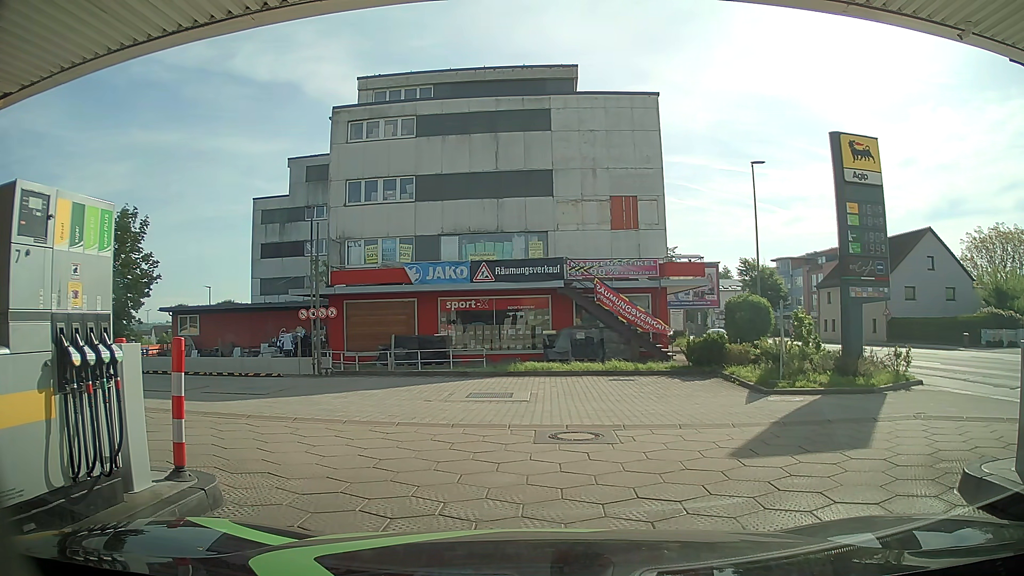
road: service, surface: paving_stones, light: Day
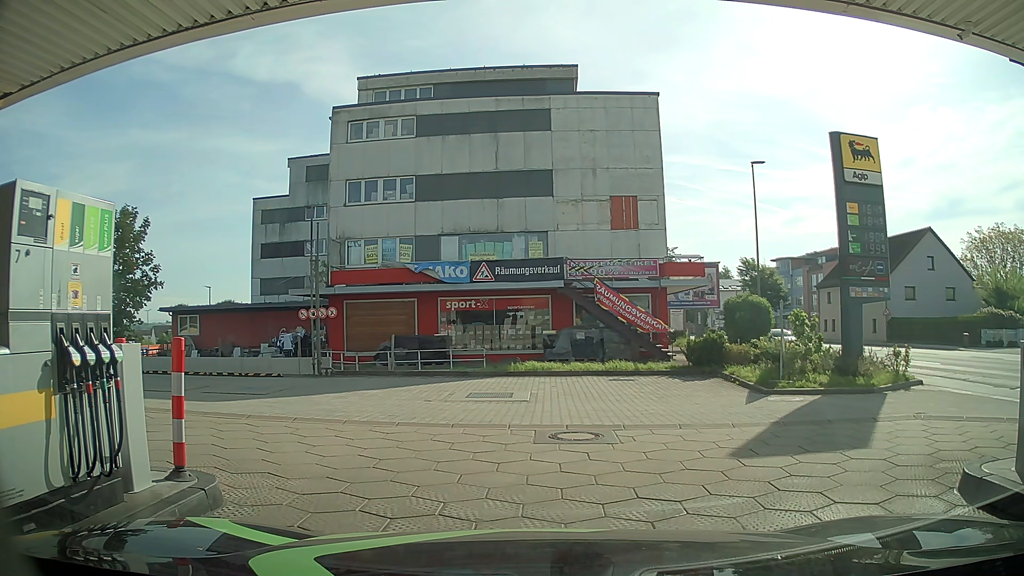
(0.0, 0.0) m; 0°
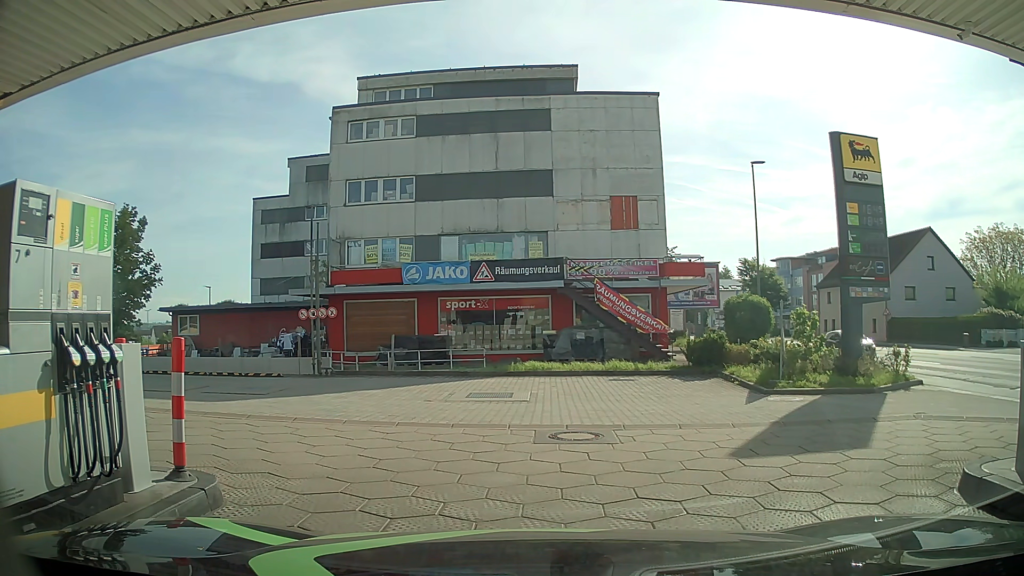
(0.0, 0.0) m; 0°
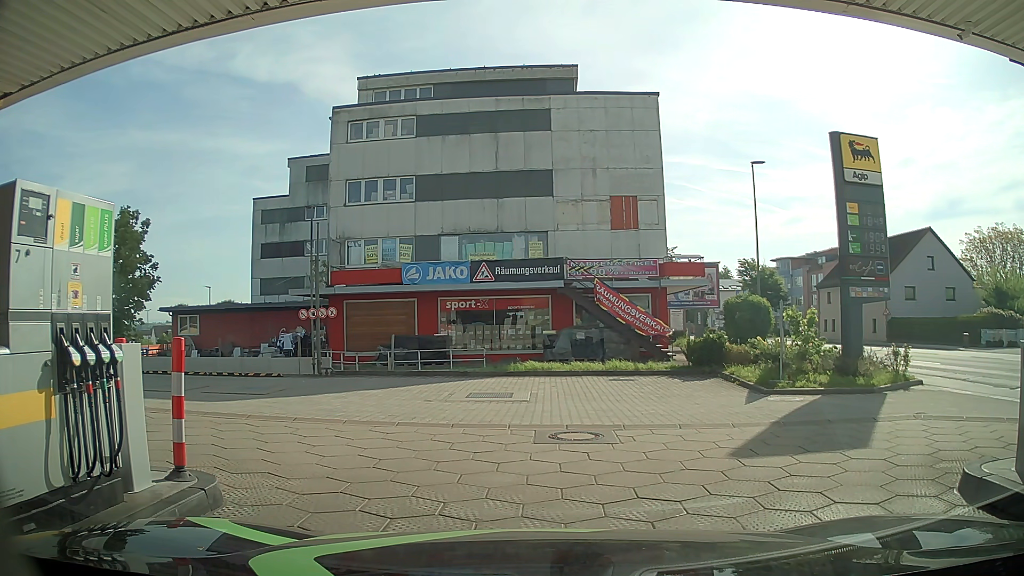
(0.0, 0.0) m; 0°
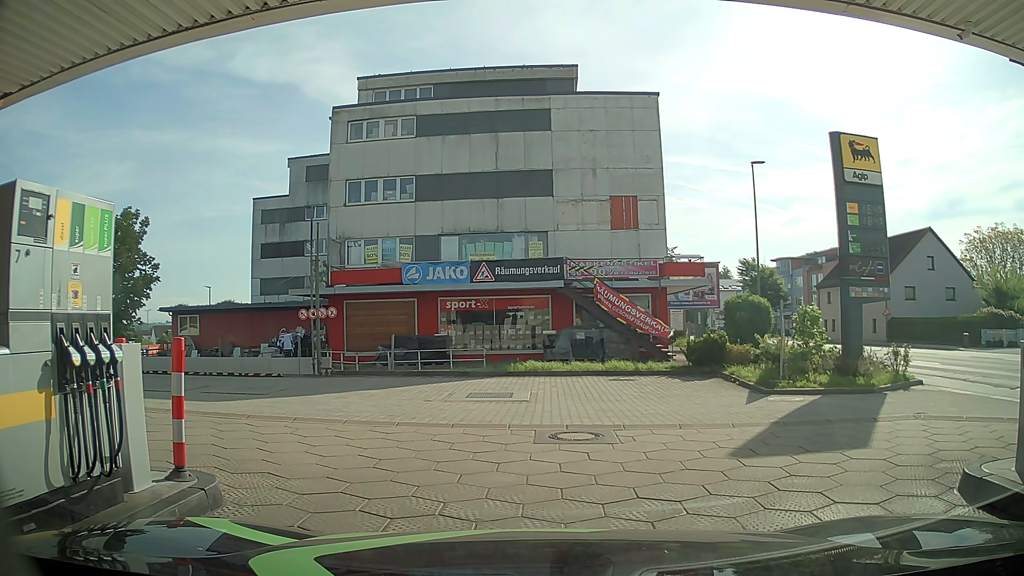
(0.0, 0.0) m; 0°
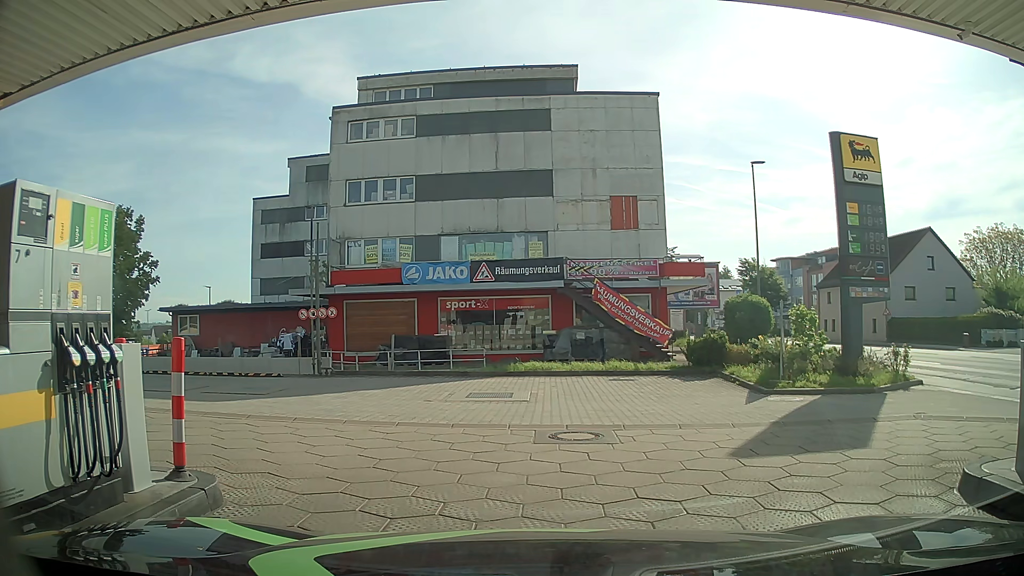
(0.0, 0.0) m; 0°
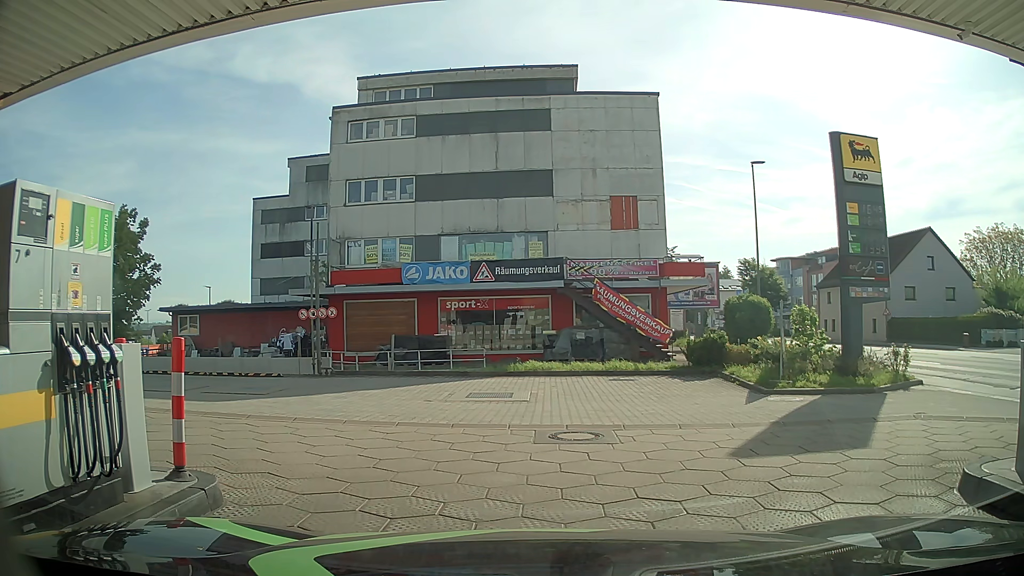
(0.0, 0.0) m; 0°
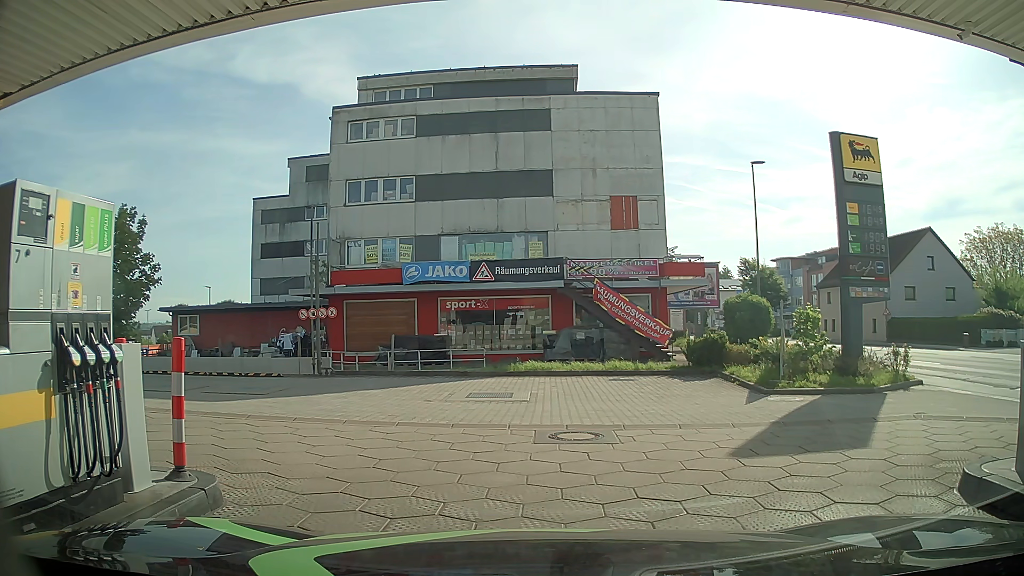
(0.0, 0.0) m; 0°
